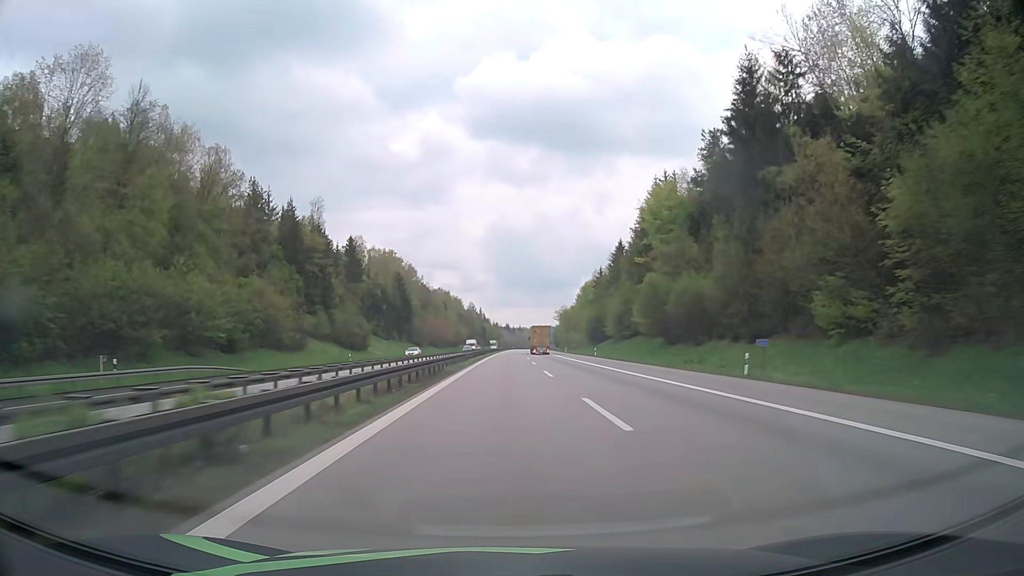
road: motorway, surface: asphalt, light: Day
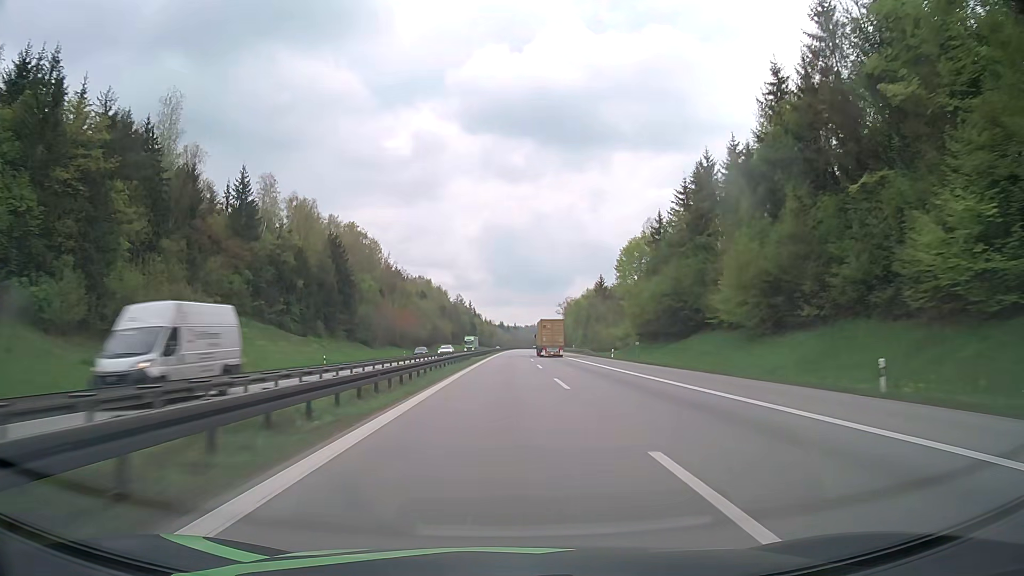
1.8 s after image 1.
(+0.3, +61.9) m; +1°
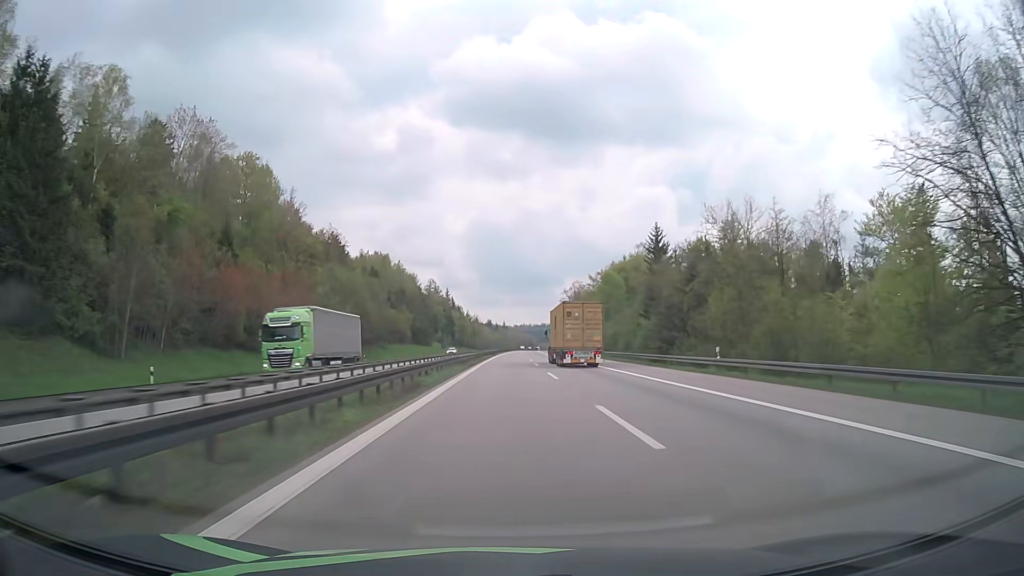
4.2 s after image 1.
(+0.6, +82.6) m; +1°
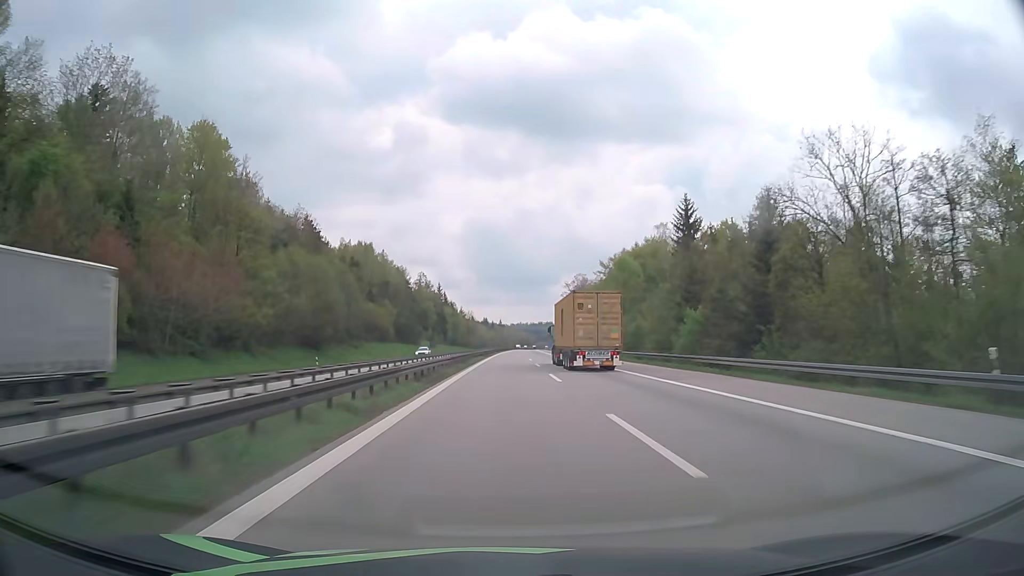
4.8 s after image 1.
(+0.1, +20.7) m; 0°
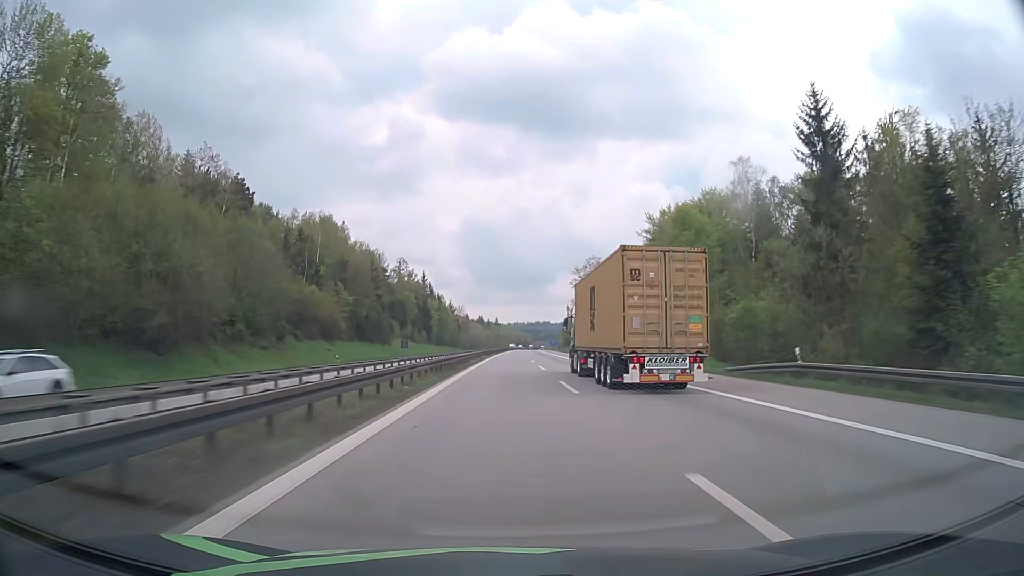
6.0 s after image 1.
(+0.1, +41.4) m; 0°
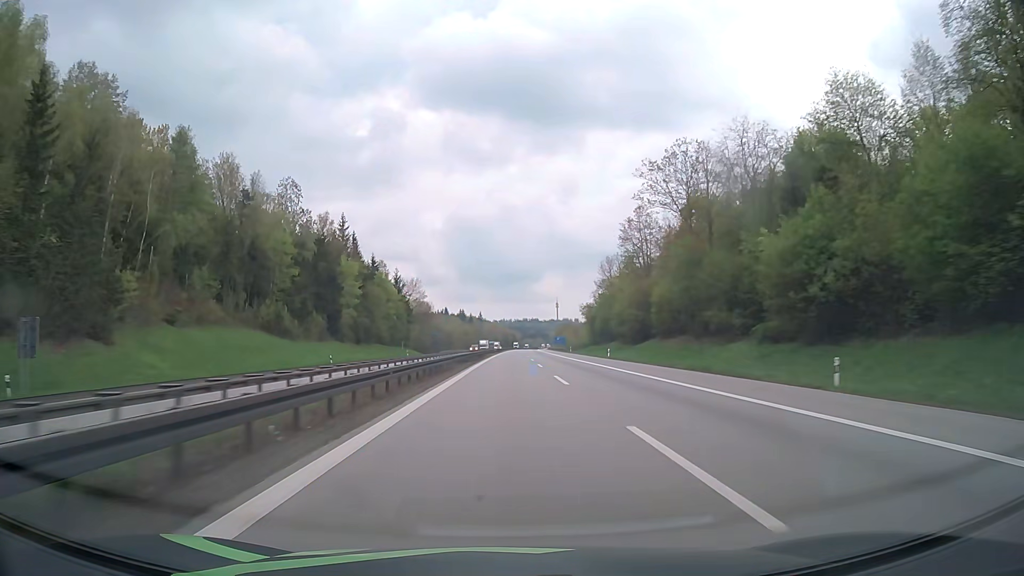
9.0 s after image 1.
(+0.9, +103.3) m; +1°
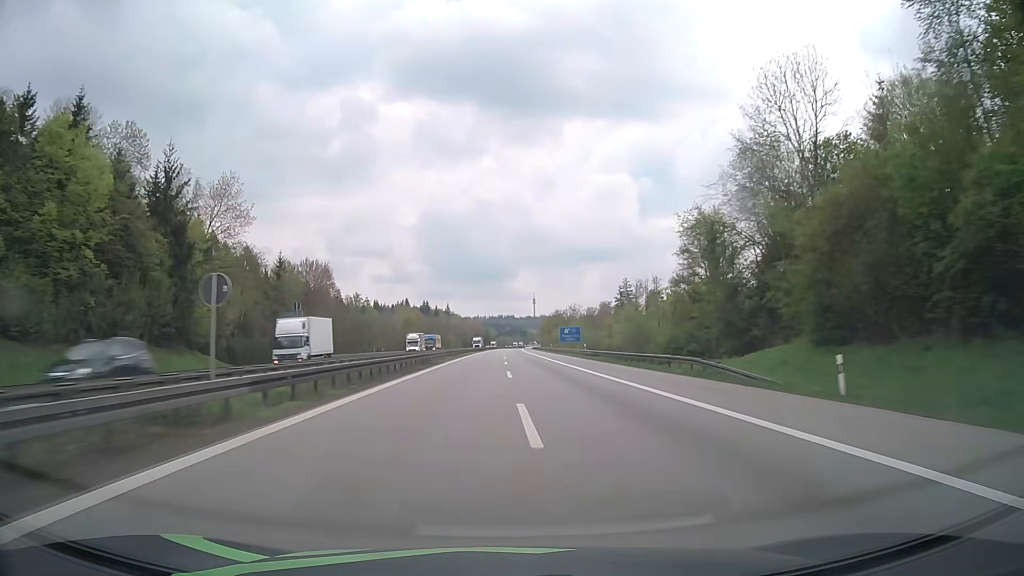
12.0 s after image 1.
(+2.4, +103.3) m; +2°
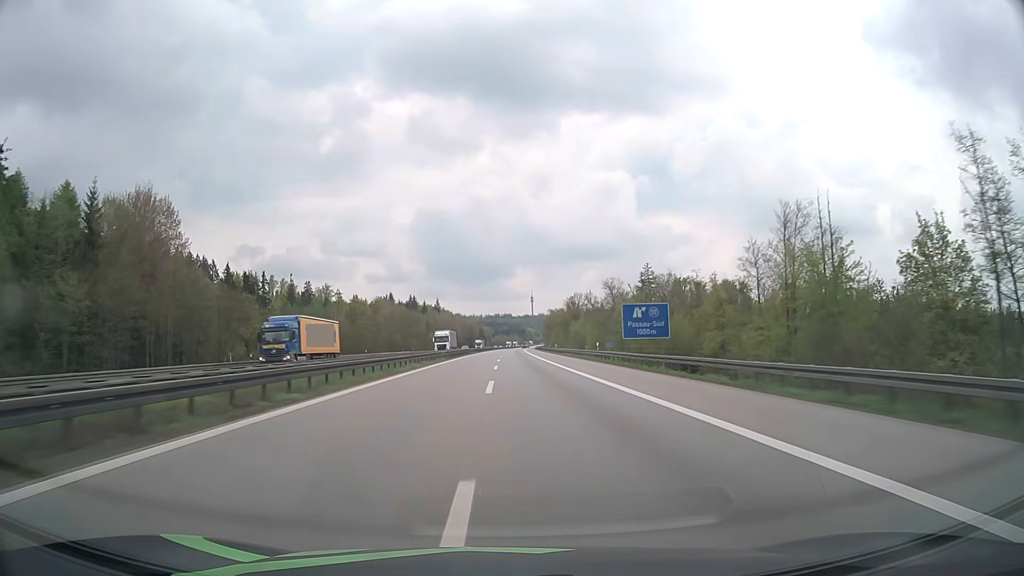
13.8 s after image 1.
(+0.2, +62.0) m; 0°
(0, +10) (0, +20) (0, +30) (0, +40) (0, +50) (0, +60) (0, +70) (0, +80) (0, +90) (0, +100) m
